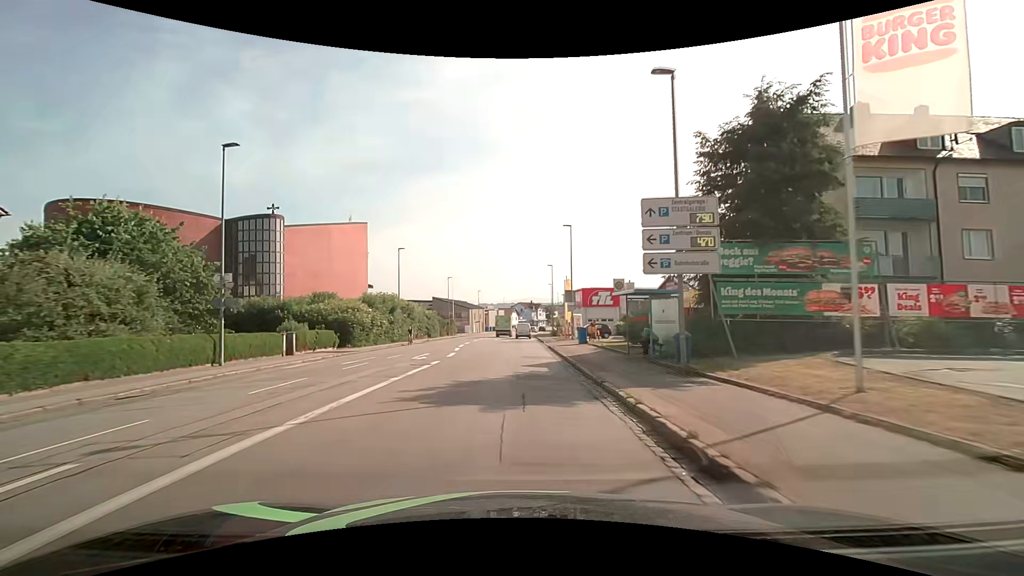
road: tertiary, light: Day
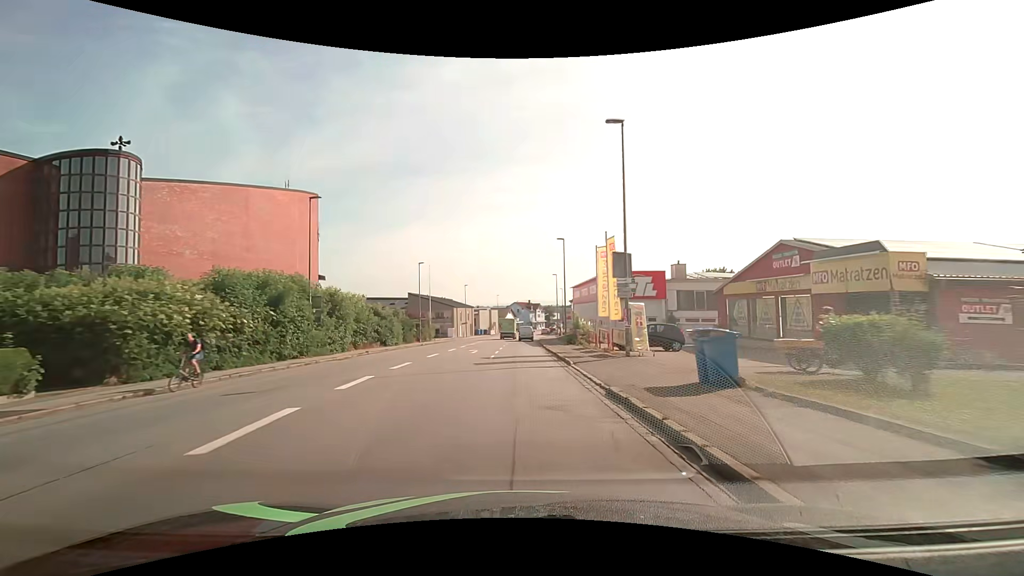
(0.0, +23.1) m; 0°
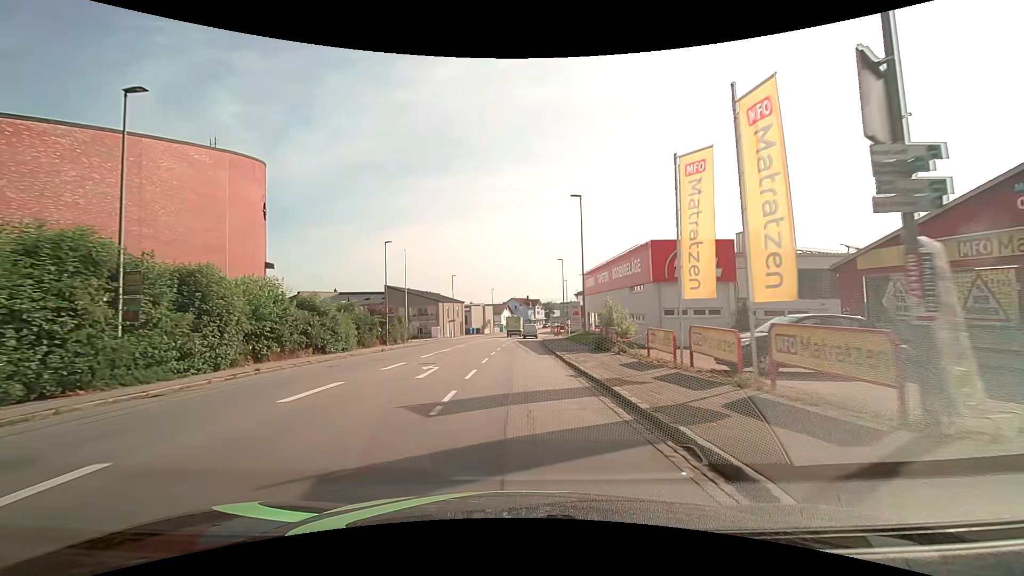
(0.0, +15.3) m; 0°
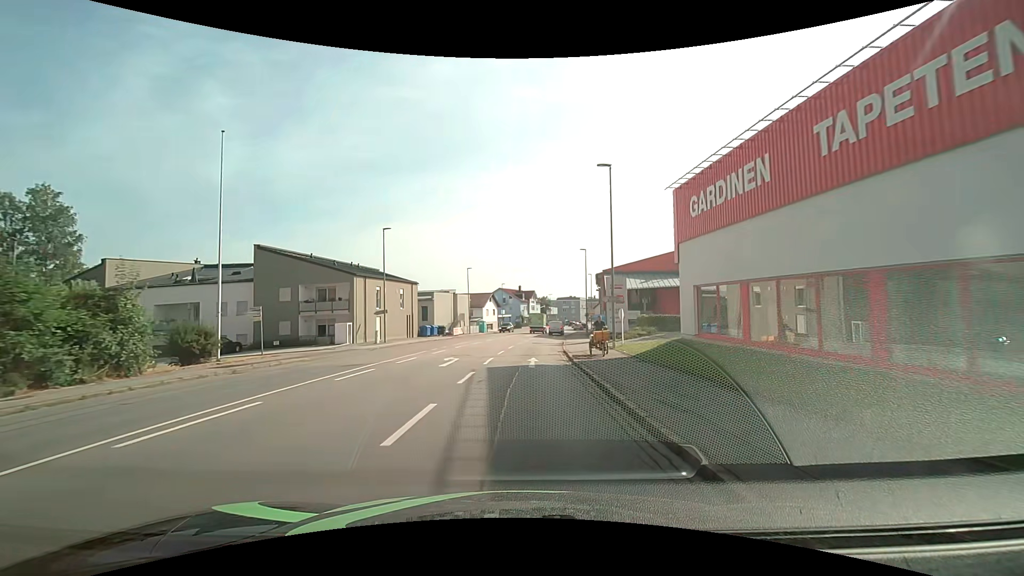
(+0.2, +38.3) m; +1°
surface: asphalt
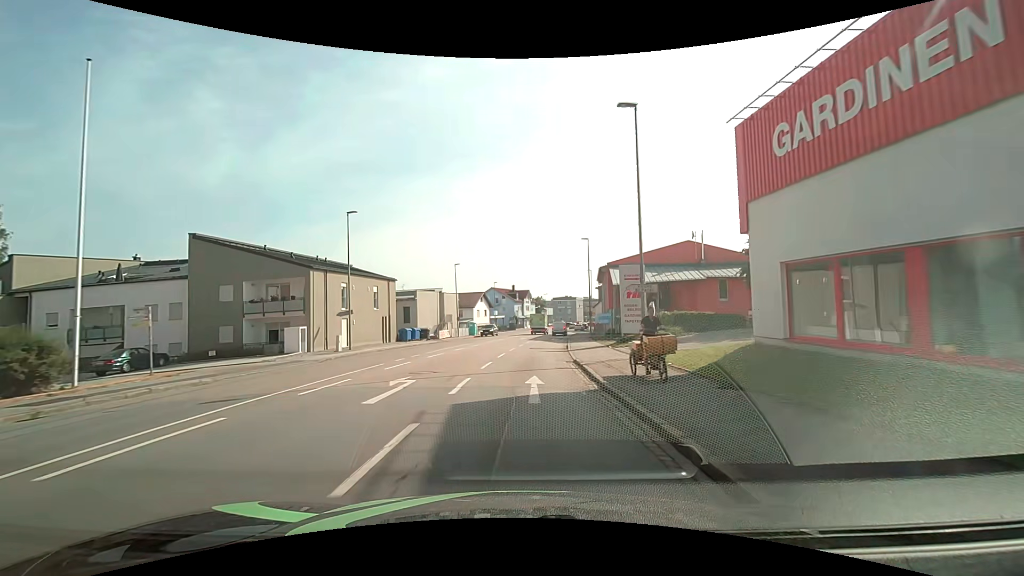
(+0.1, +7.6) m; +1°
